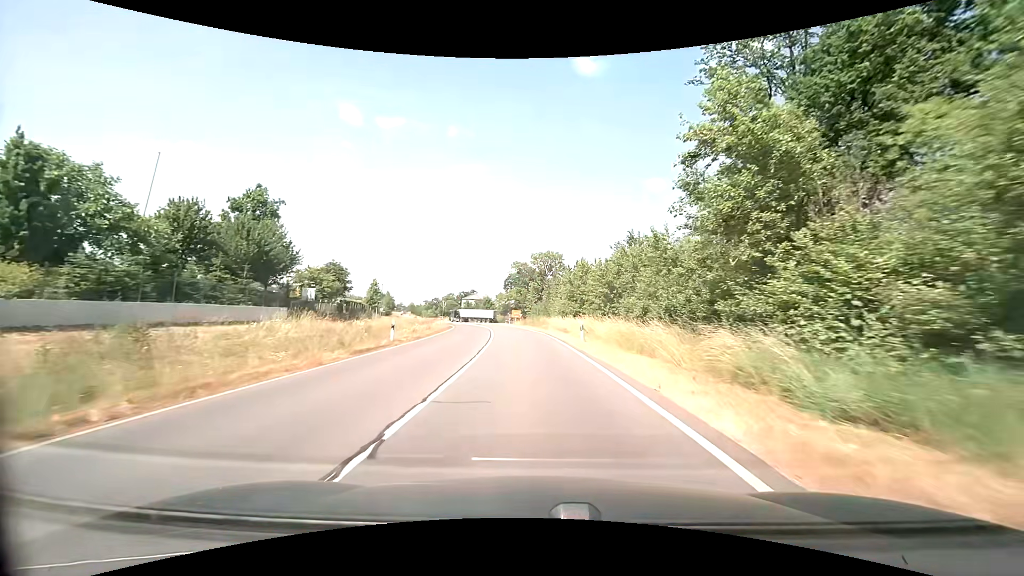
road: secondary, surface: asphalt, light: Day
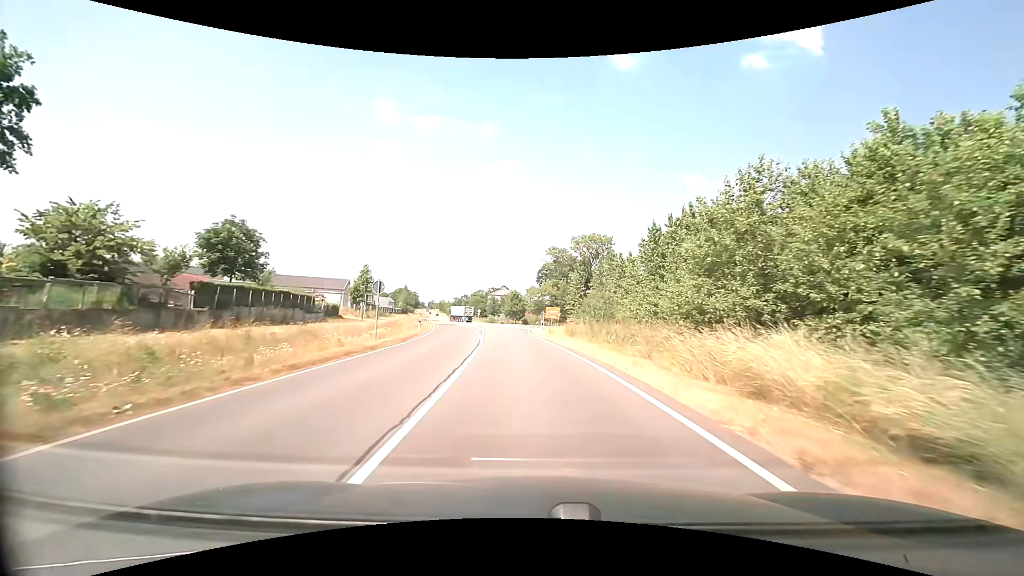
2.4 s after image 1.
(-1.4, +32.9) m; -4°
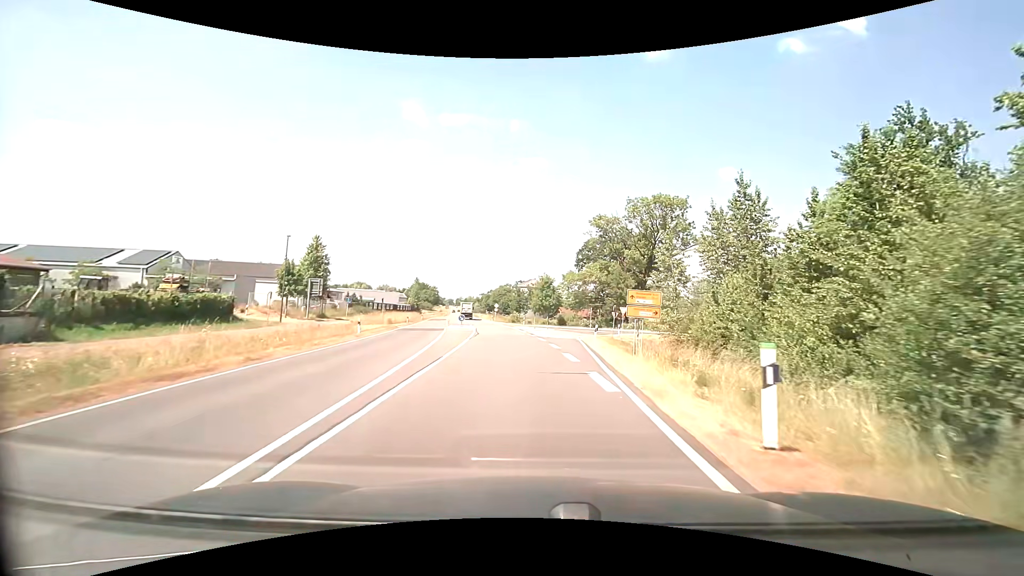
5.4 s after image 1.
(-1.3, +35.8) m; -3°
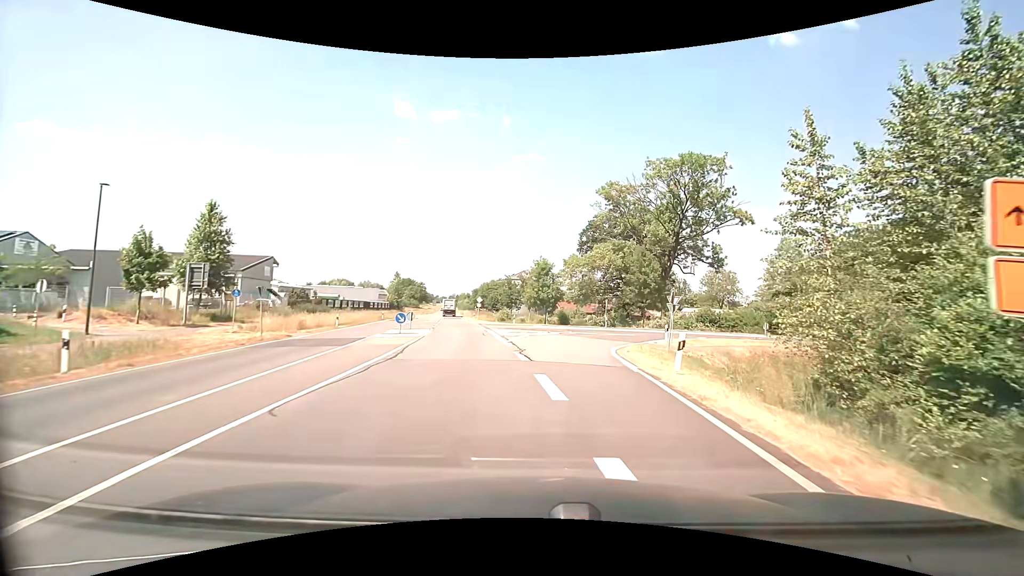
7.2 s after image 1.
(+0.1, +19.5) m; 0°
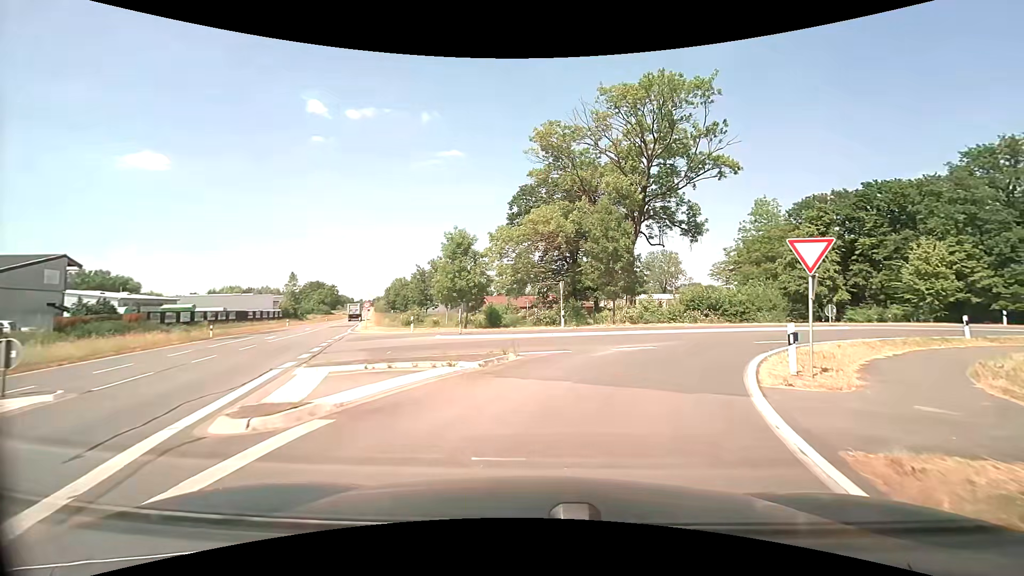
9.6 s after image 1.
(+1.0, +20.8) m; +8°
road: tertiary_link
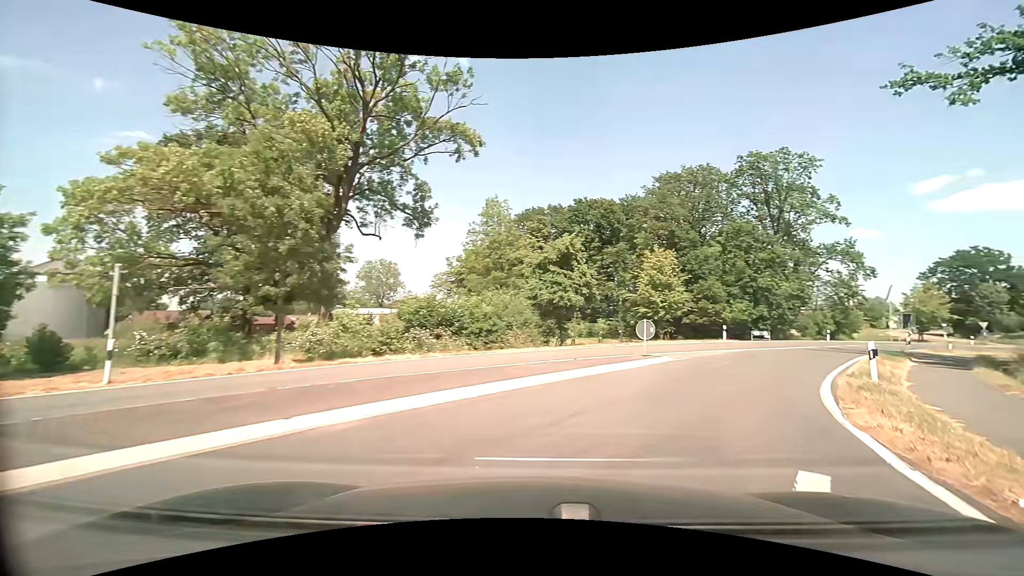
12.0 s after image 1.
(+3.3, +16.1) m; +29°
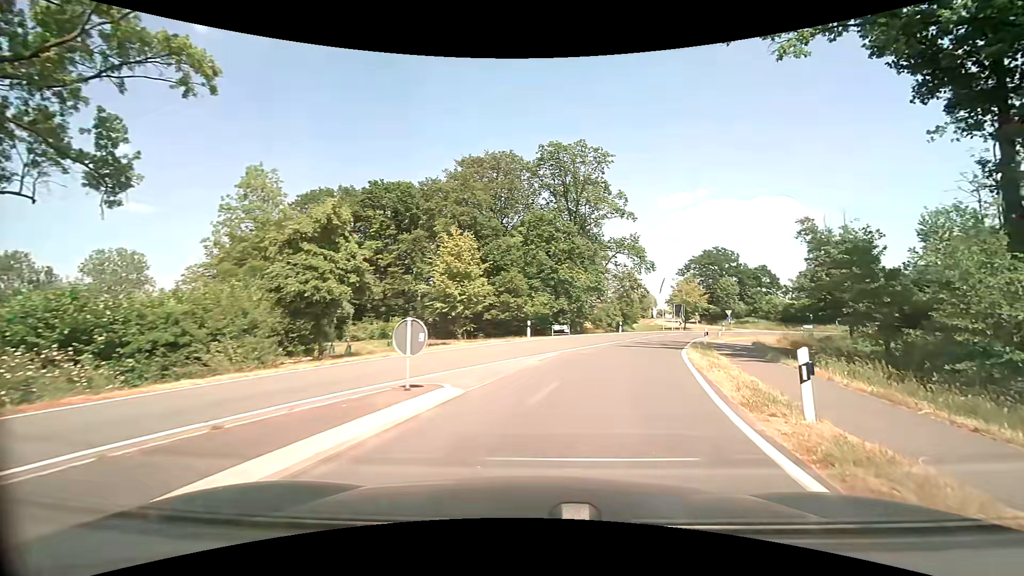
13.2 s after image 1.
(+1.8, +8.0) m; +23°
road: tertiary
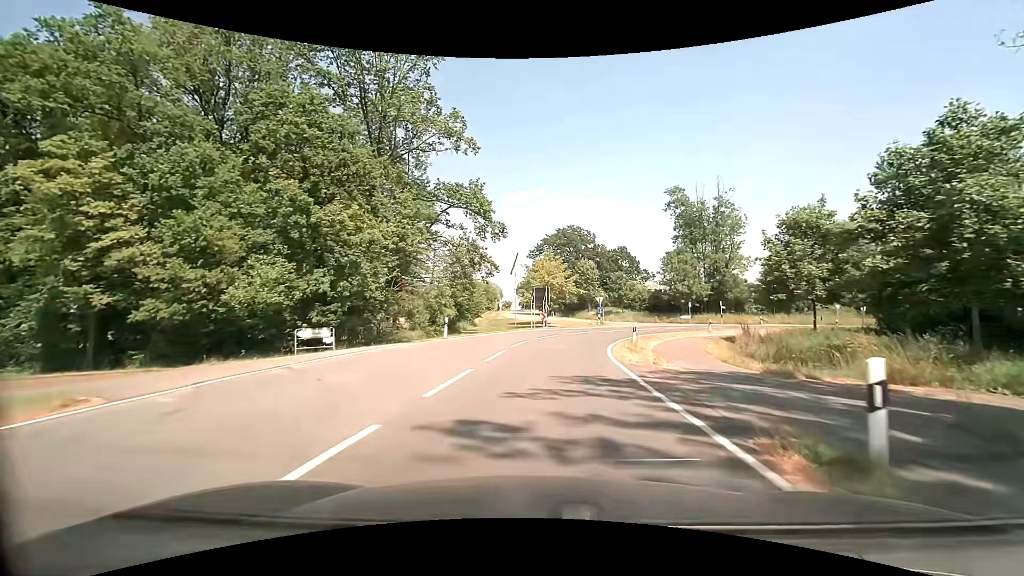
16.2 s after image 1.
(+4.9, +25.6) m; +18°
(0, +10) (+1, +20) (+3, +30) (+7, +39) (+14, +47) (+21, +53) (+30, +58) (+39, +61) (+49, +62) (+59, +62) m
